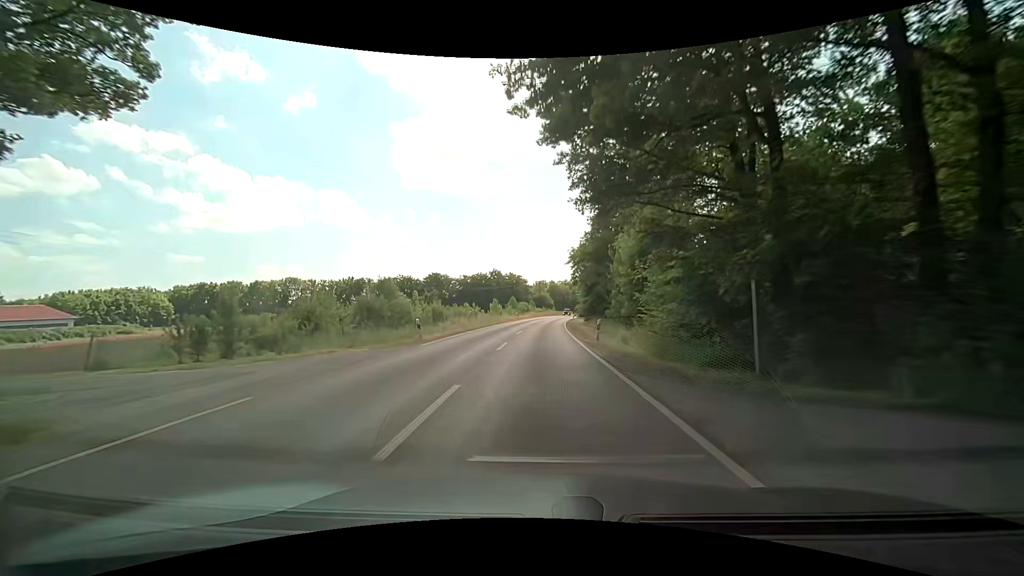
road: tertiary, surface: asphalt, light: Day
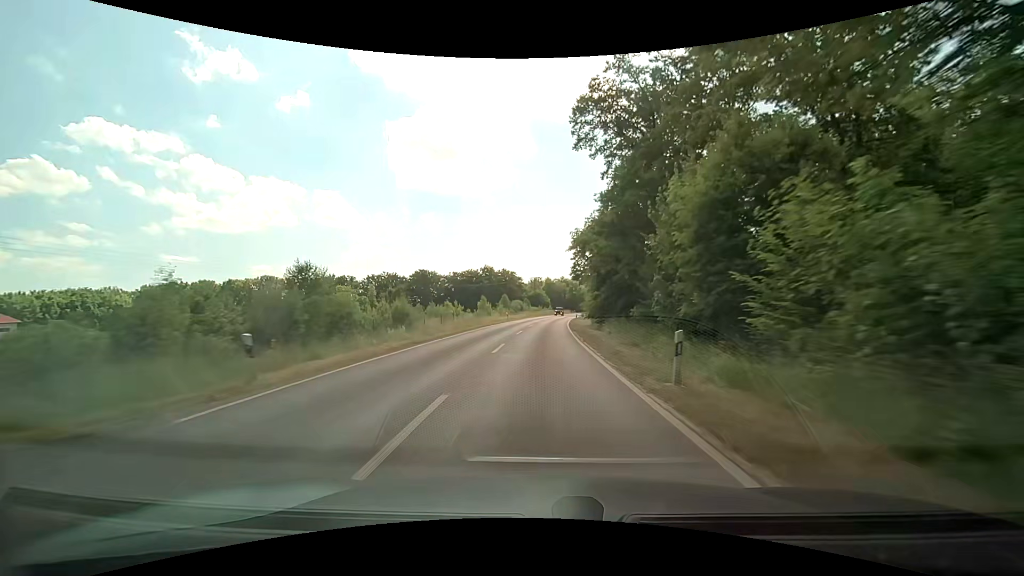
(+0.2, +13.1) m; +1°
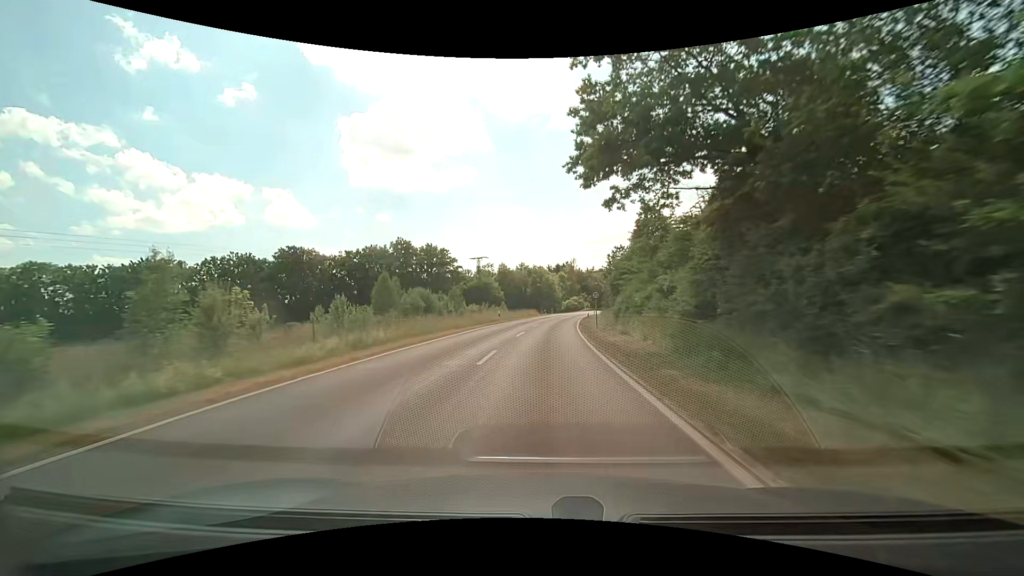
(+2.4, +64.0) m; +5°
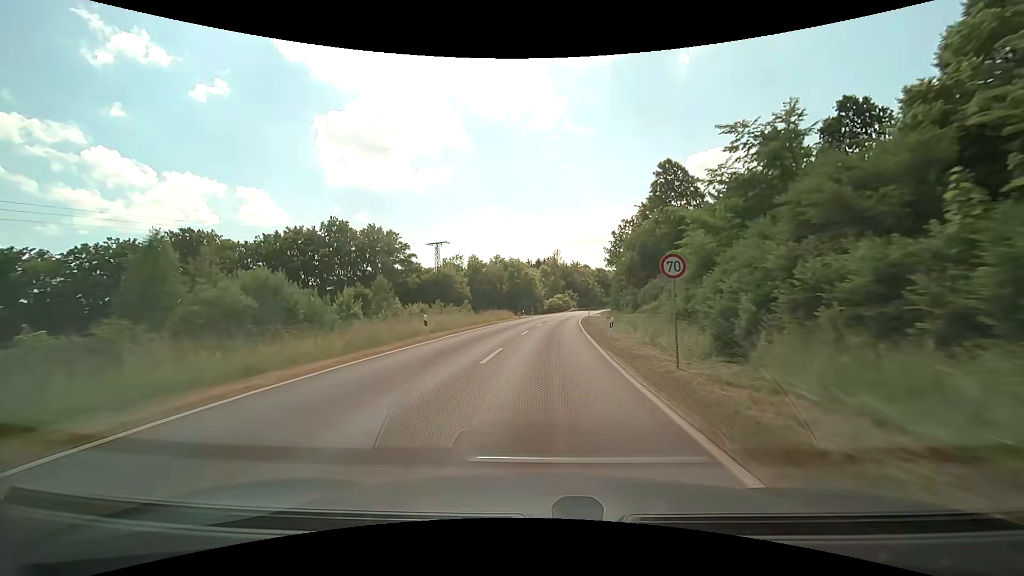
(+0.4, +23.7) m; +2°
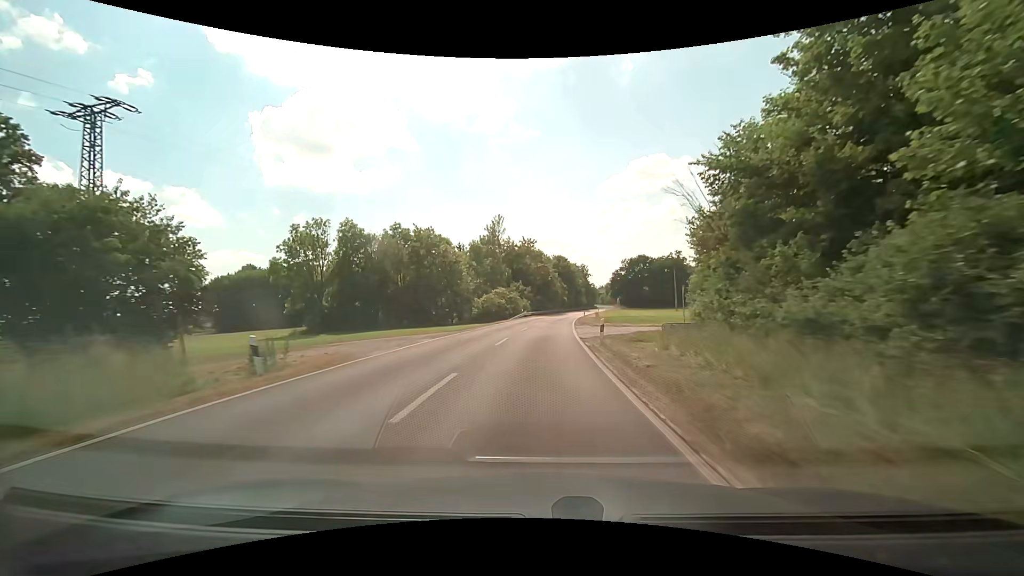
(+3.1, +53.6) m; +6°
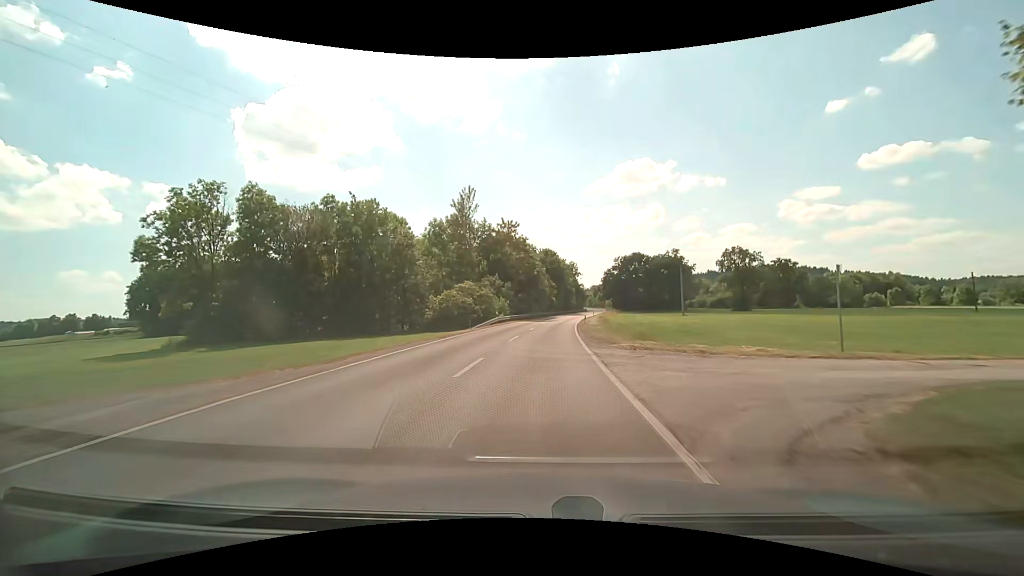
(+0.3, +20.1) m; +2°
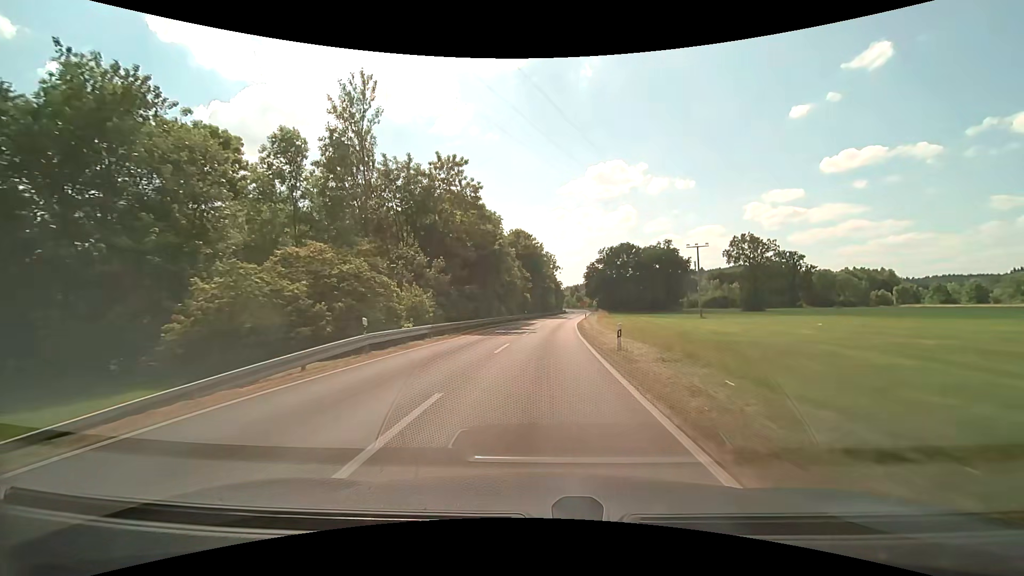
(+0.8, +30.3) m; +3°
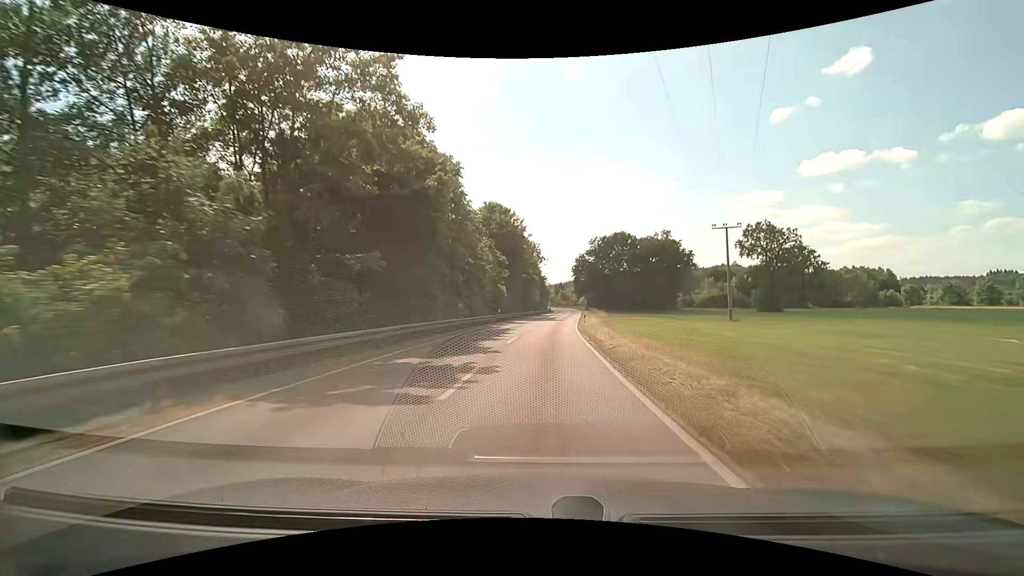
(+0.4, +20.3) m; +2°
(0, +10) (0, +20) (+1, +30) (+1, +40) (+2, +50) (+3, +60) (+4, +70) (+5, +80) (+6, +90) (+7, +100) m
